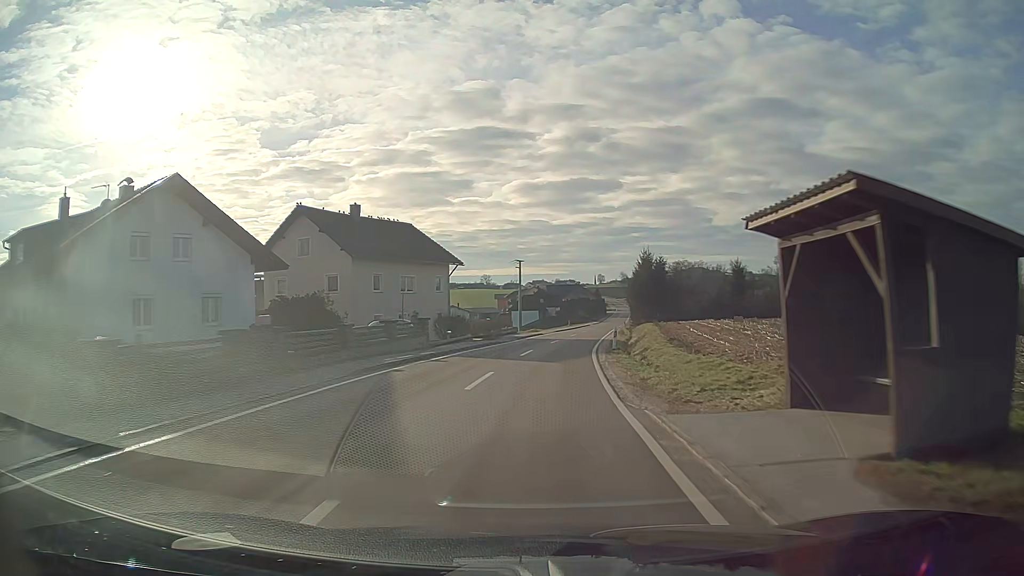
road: tertiary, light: Day
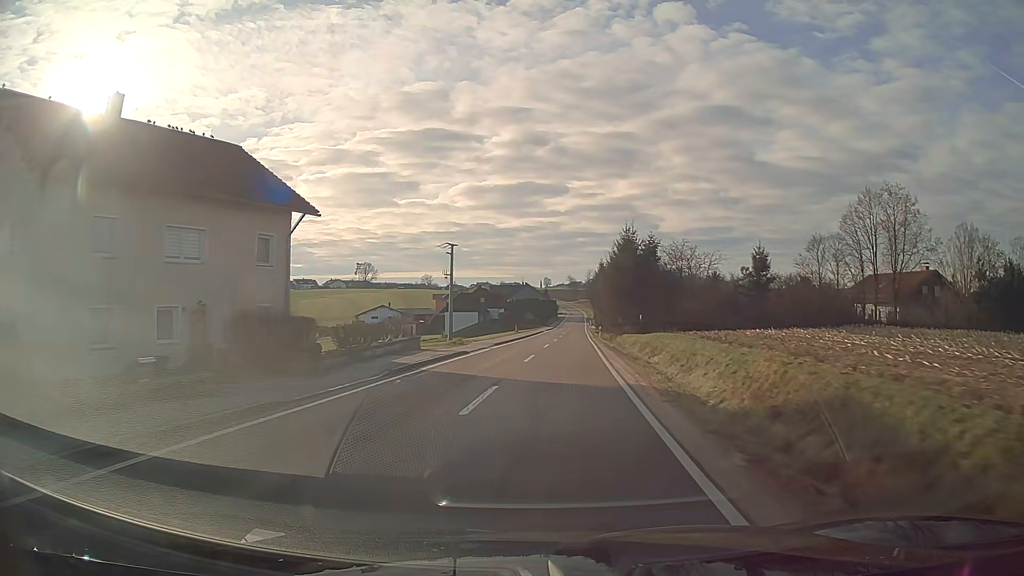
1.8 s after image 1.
(+1.0, +26.9) m; +5°
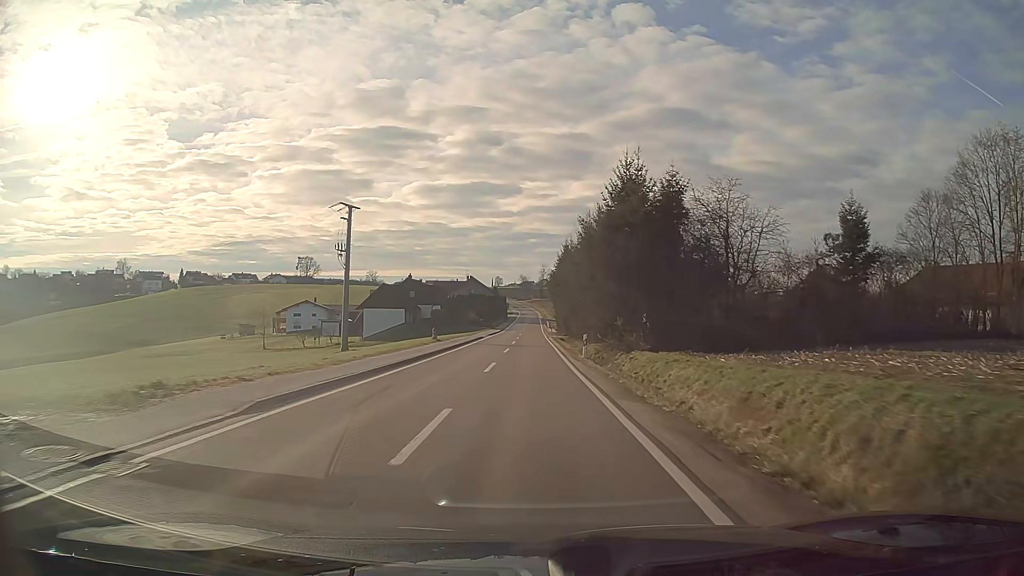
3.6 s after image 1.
(+1.1, +27.2) m; +3°
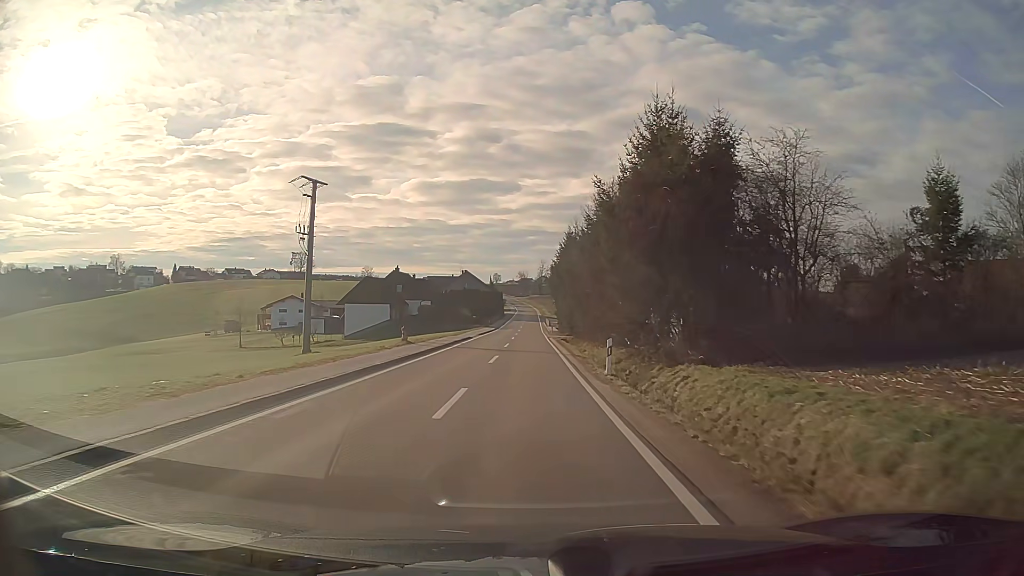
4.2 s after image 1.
(0.0, +9.1) m; 0°
